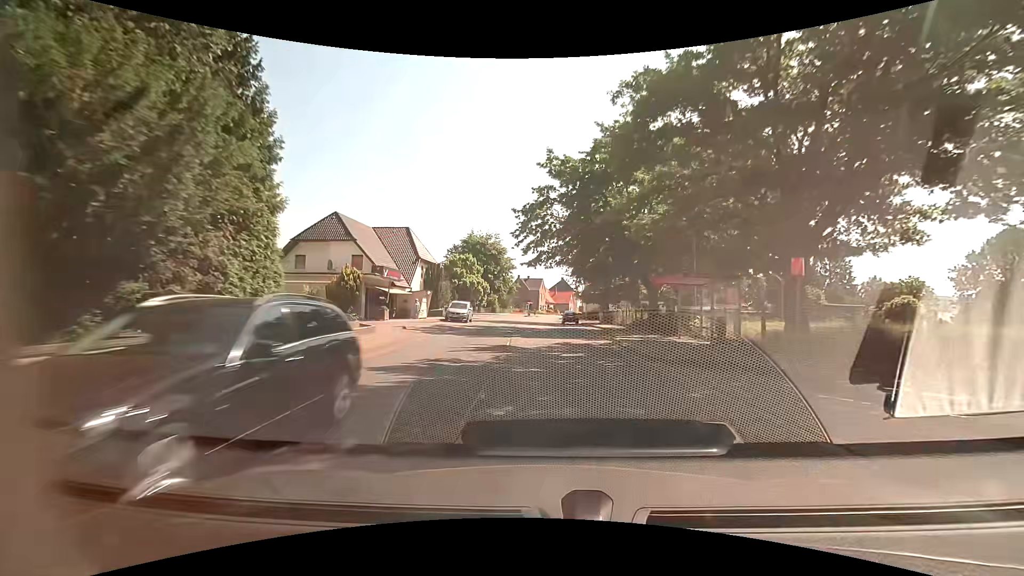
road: primary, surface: asphalt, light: Day
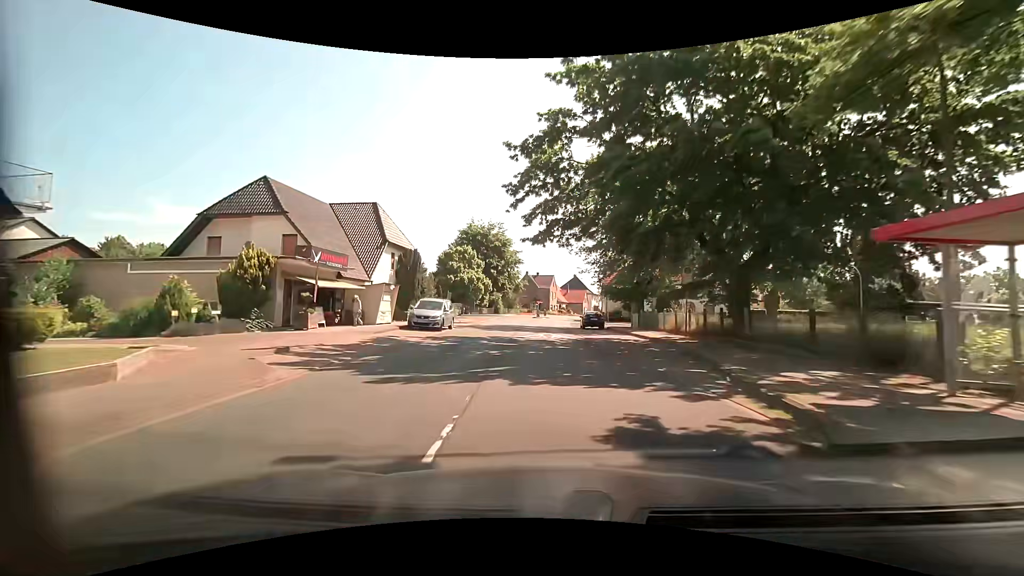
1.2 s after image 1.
(-0.2, +13.7) m; -2°
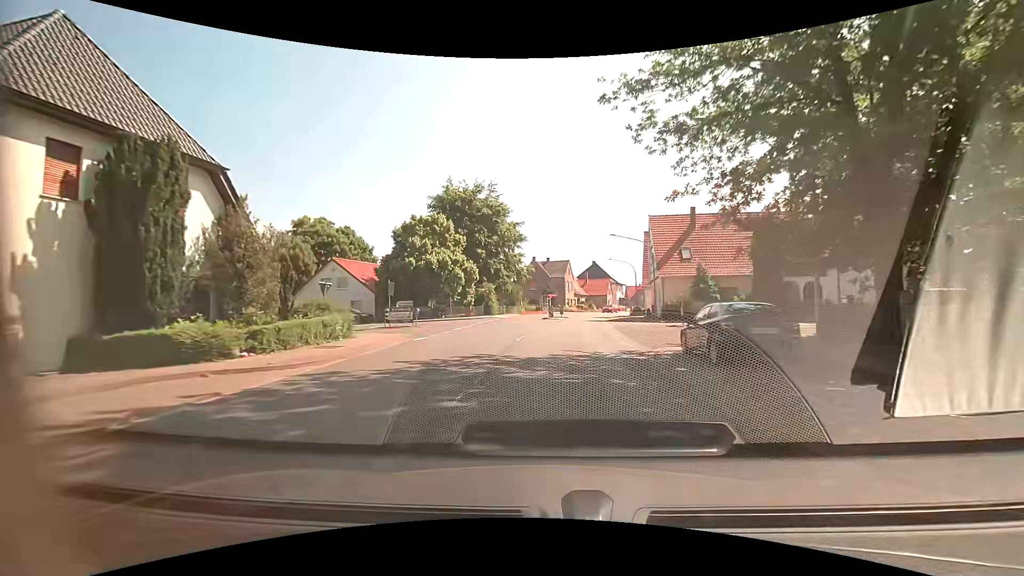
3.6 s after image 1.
(-0.2, +28.1) m; 0°
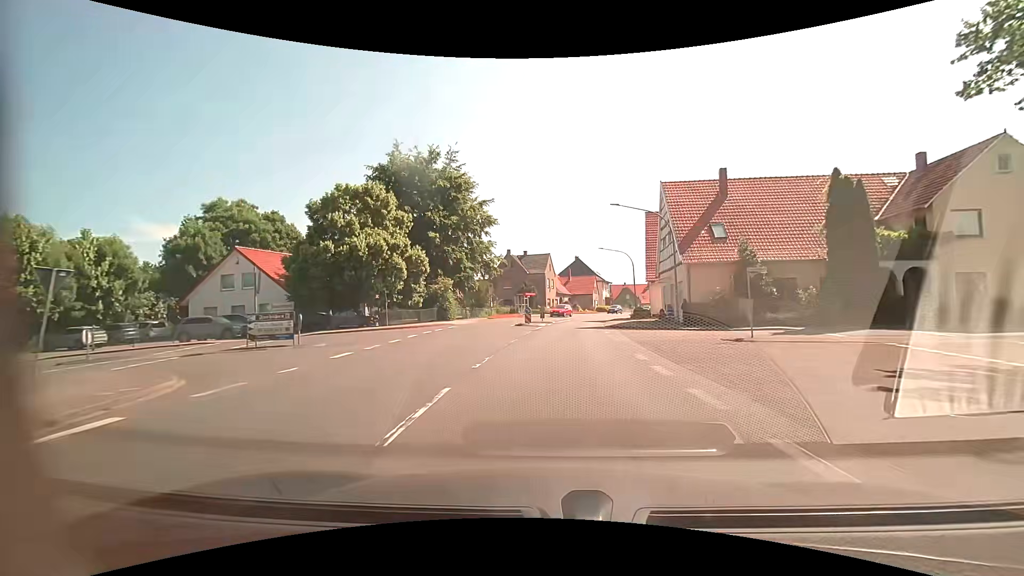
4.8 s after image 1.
(+0.1, +14.0) m; +1°
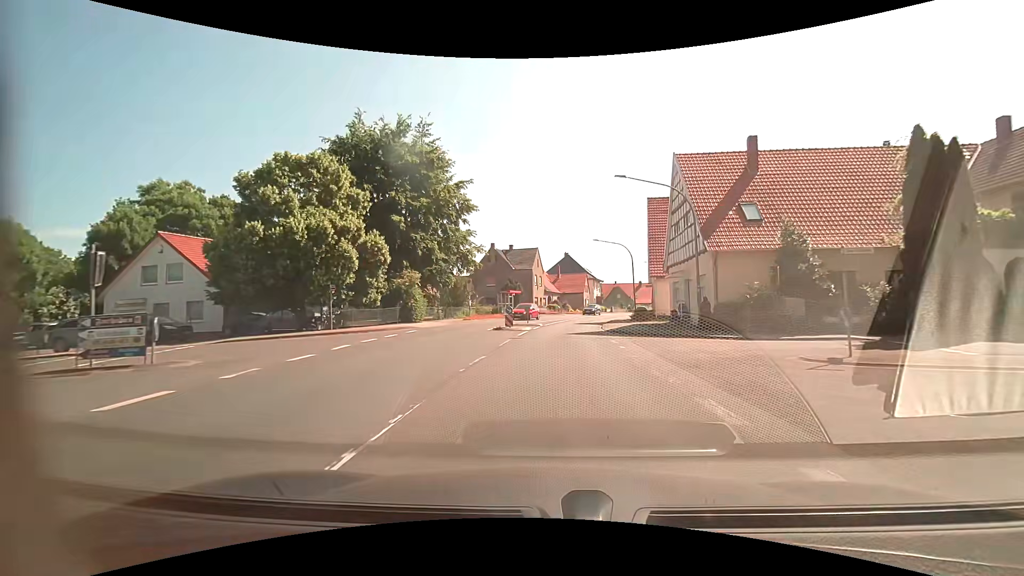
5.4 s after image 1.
(+0.1, +7.0) m; +2°
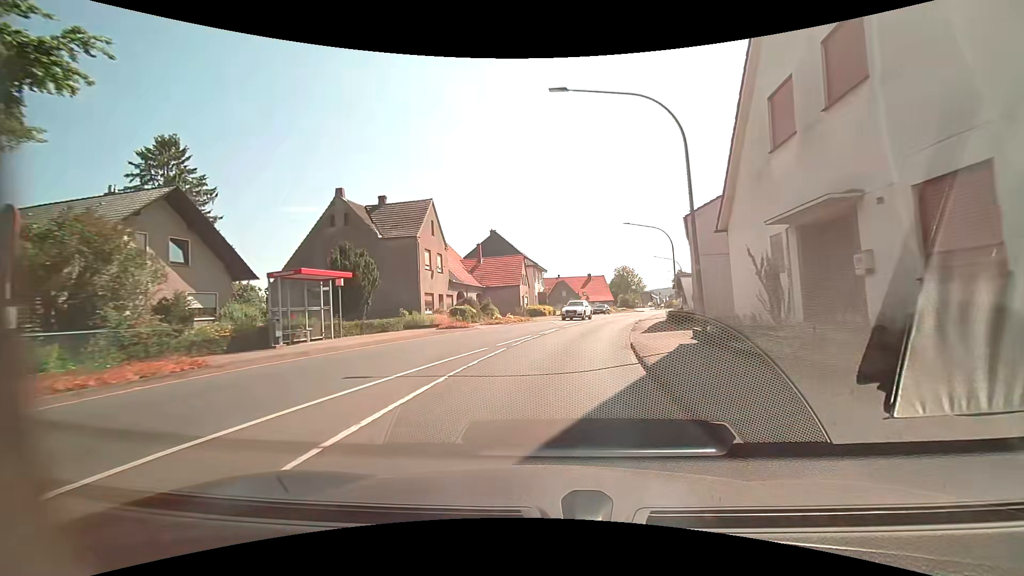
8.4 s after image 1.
(+2.2, +35.0) m; +7°
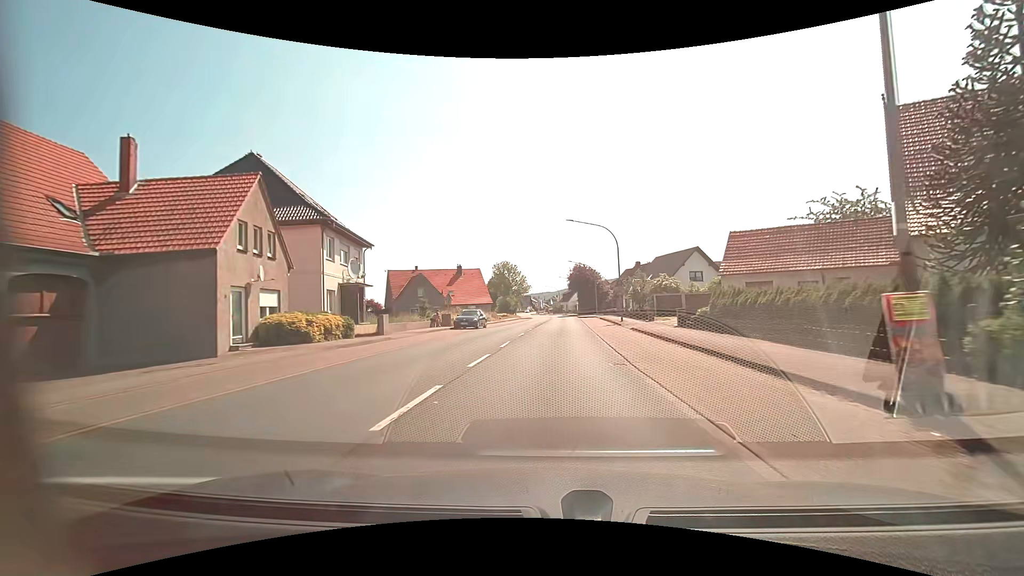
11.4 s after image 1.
(+4.1, +35.3) m; +14°
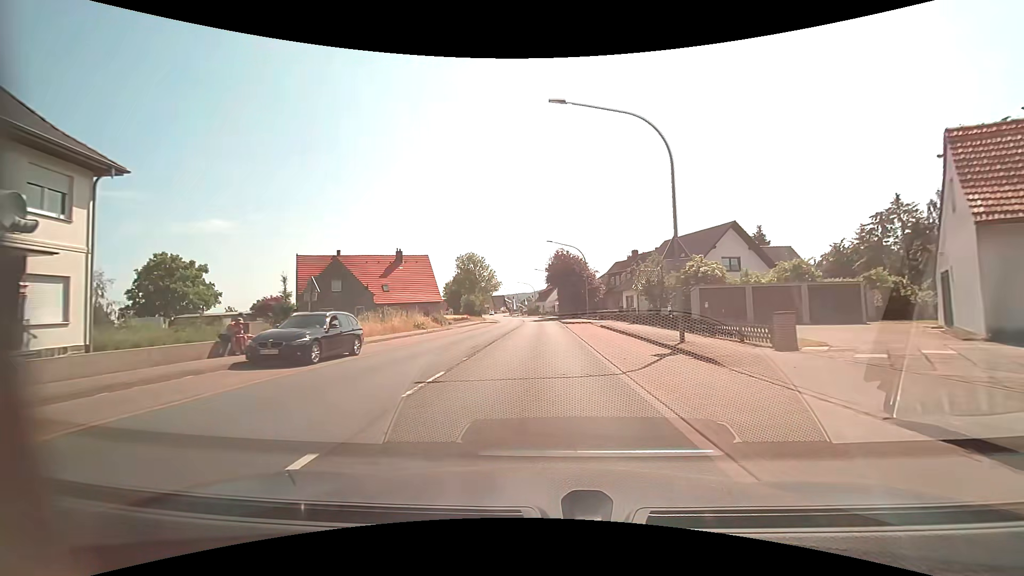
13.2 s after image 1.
(+0.6, +22.3) m; +2°
(0, +10) (0, +20) (0, +30) (0, +40) (0, +50) (-1, +60) (-1, +70) (-2, +80) (-3, +90) (-4, +100) m
